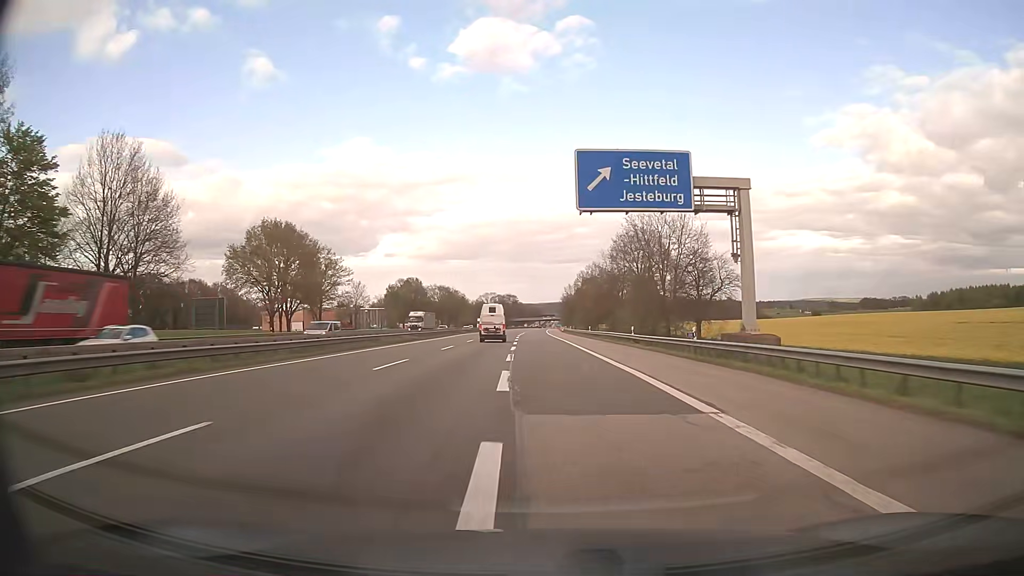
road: motorway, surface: asphalt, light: Day
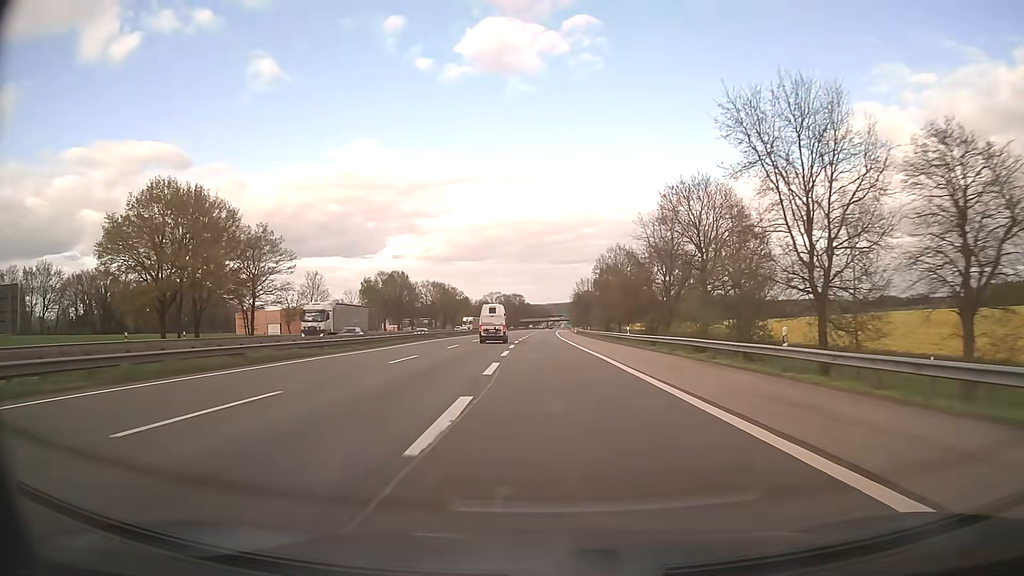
(-0.2, +30.8) m; -1°
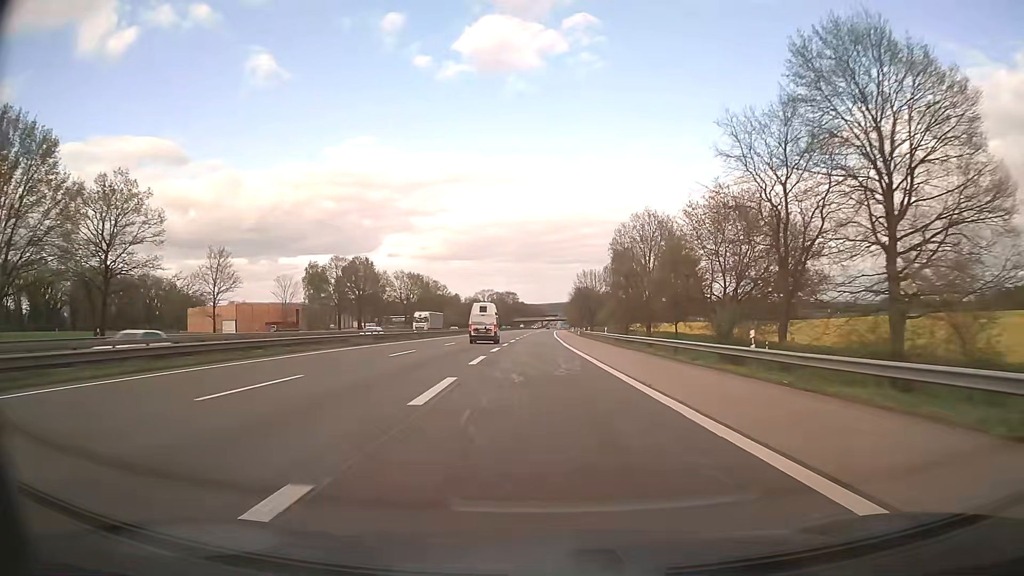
(+0.1, +31.8) m; 0°
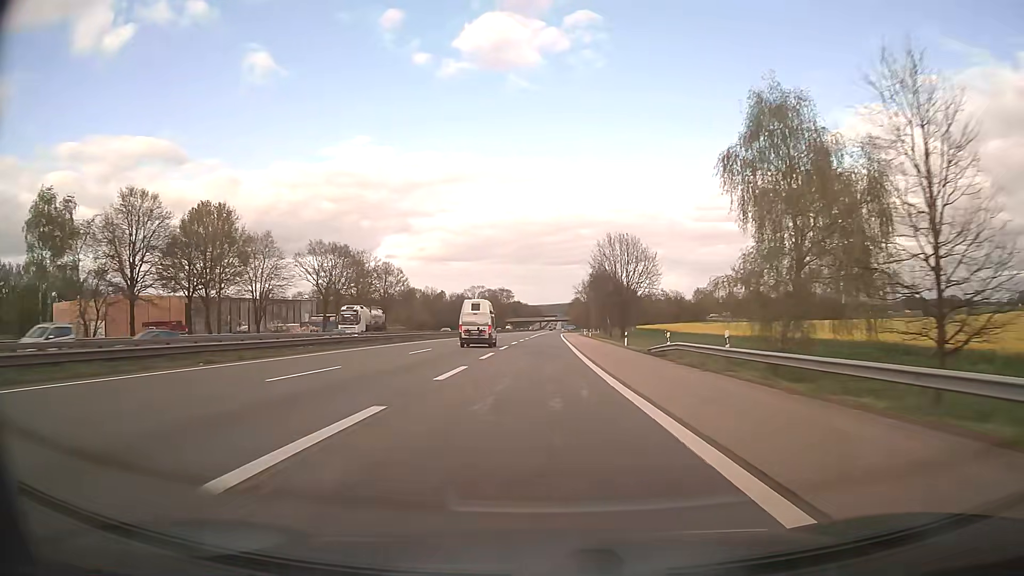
(+0.2, +66.6) m; 0°
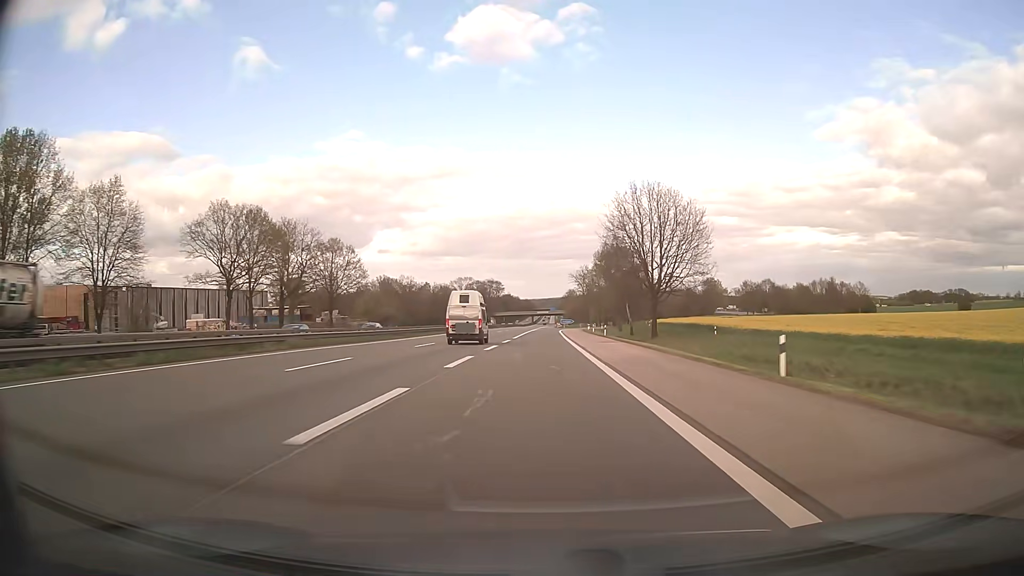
(+0.2, +33.8) m; +1°
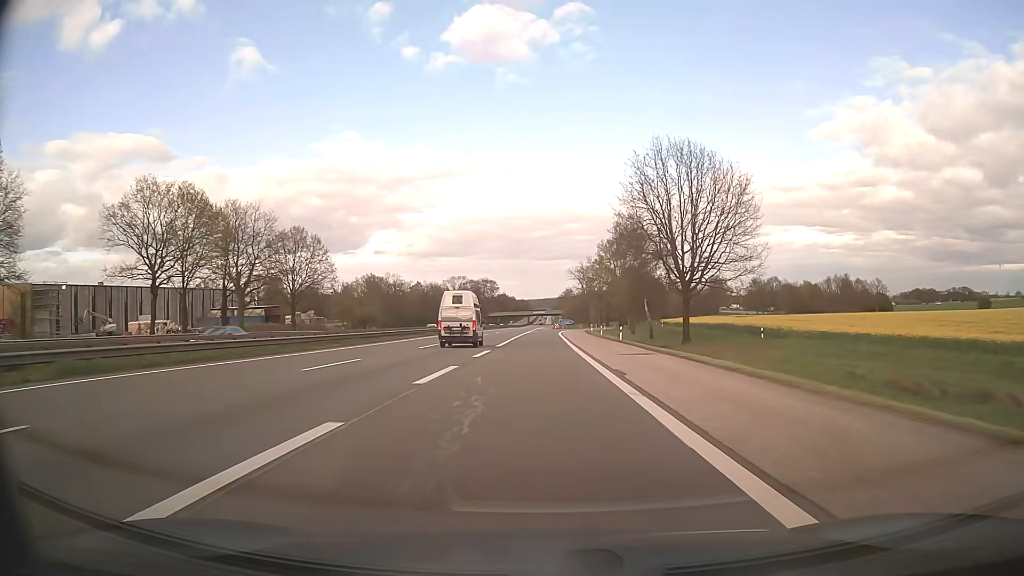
(0.0, +16.4) m; 0°
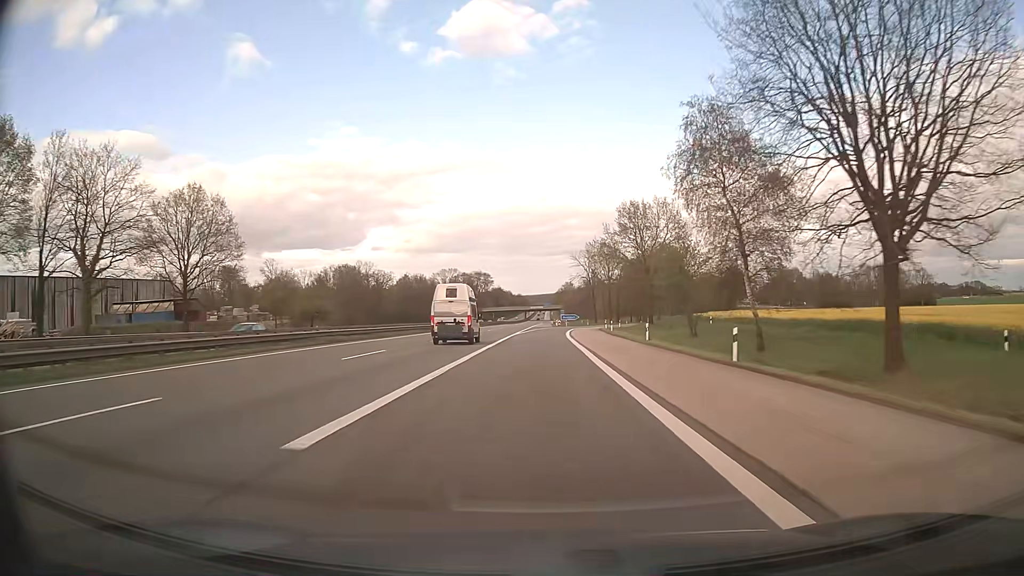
(+0.1, +31.6) m; 0°
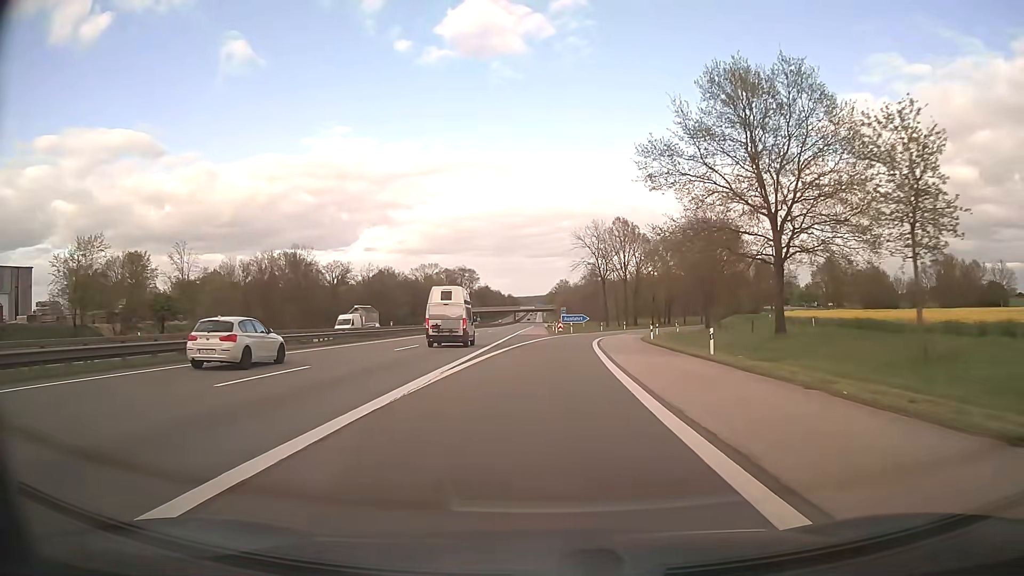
(+0.3, +43.8) m; +1°
(0, +10) (0, +20) (0, +30) (+1, +40) (+2, +50) (+4, +60) (+6, +70) (+8, +79) (+11, +89) (+15, +98) m
